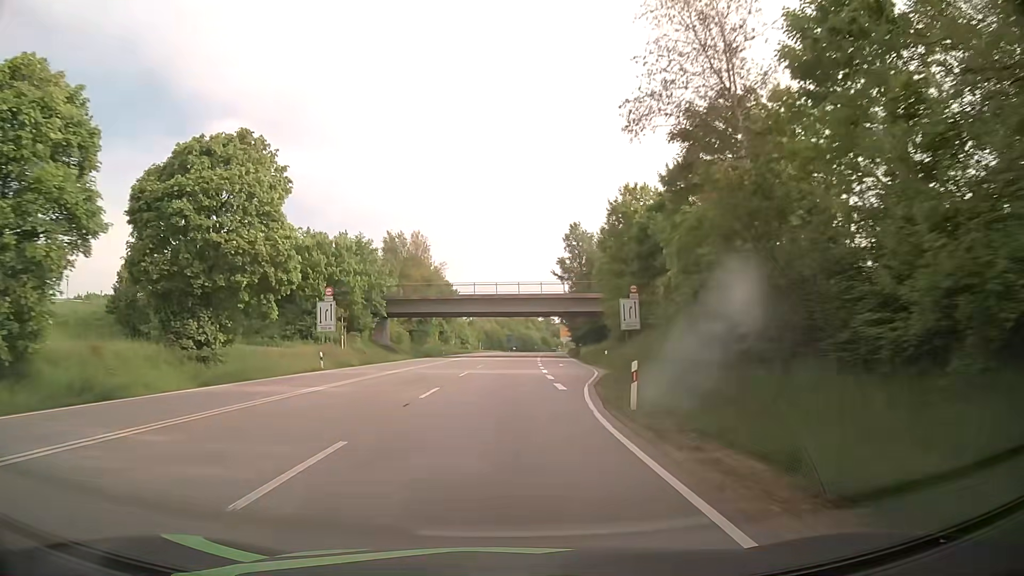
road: primary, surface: asphalt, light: Day
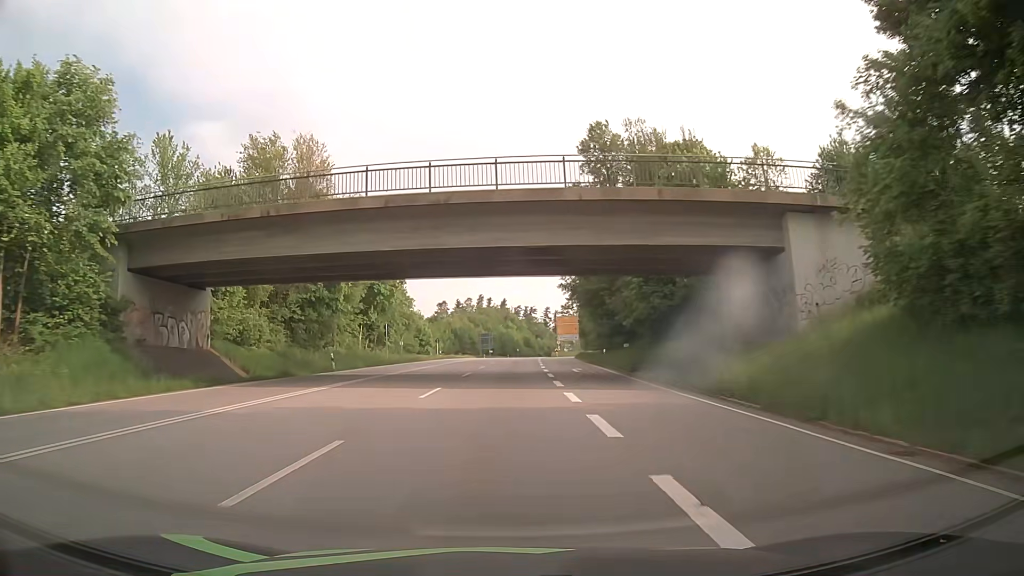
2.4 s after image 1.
(+1.0, +47.9) m; +2°
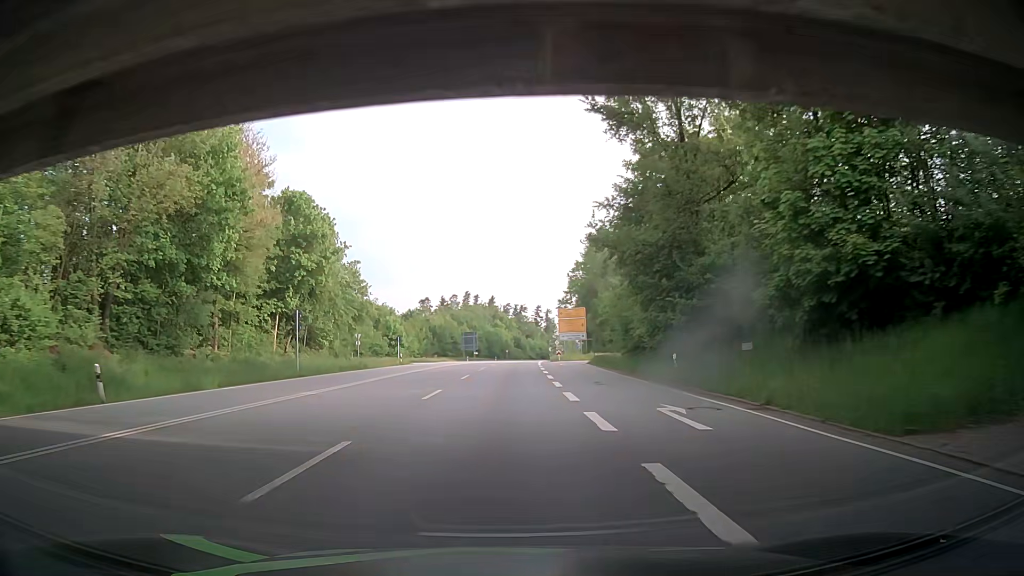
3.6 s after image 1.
(+0.2, +23.9) m; +1°
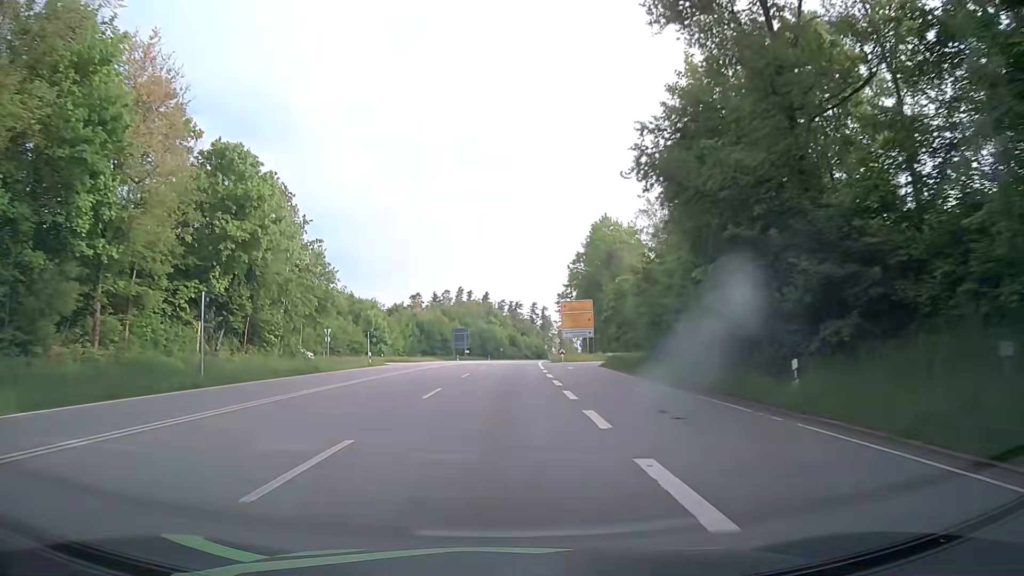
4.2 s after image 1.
(0.0, +11.9) m; +1°
(0, +10) (0, +20) (0, +30) (0, +40) (0, +50) (0, +60) (0, +70) (+1, +80) (+1, +90) (+2, +100) m
